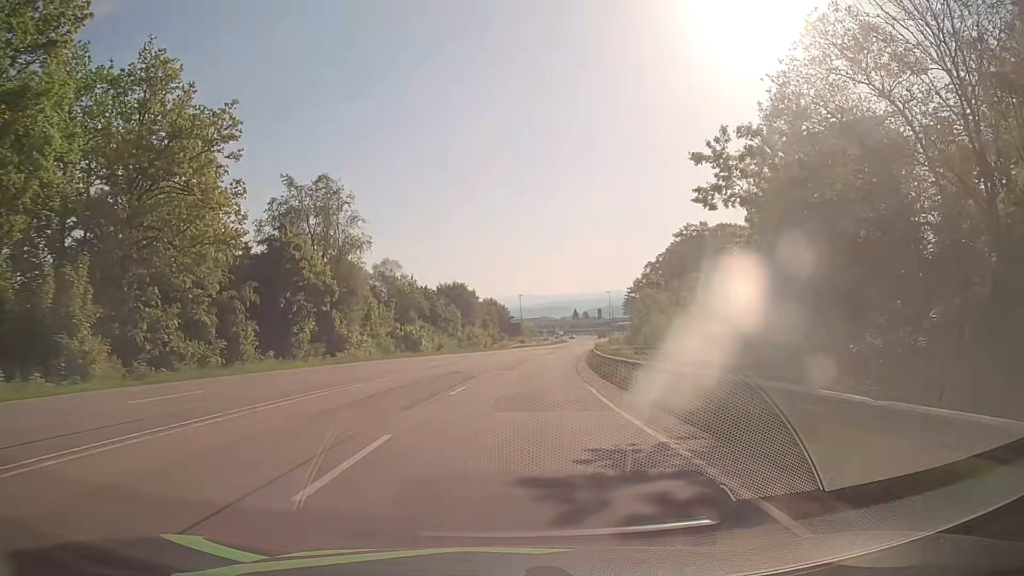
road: secondary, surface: asphalt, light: Day
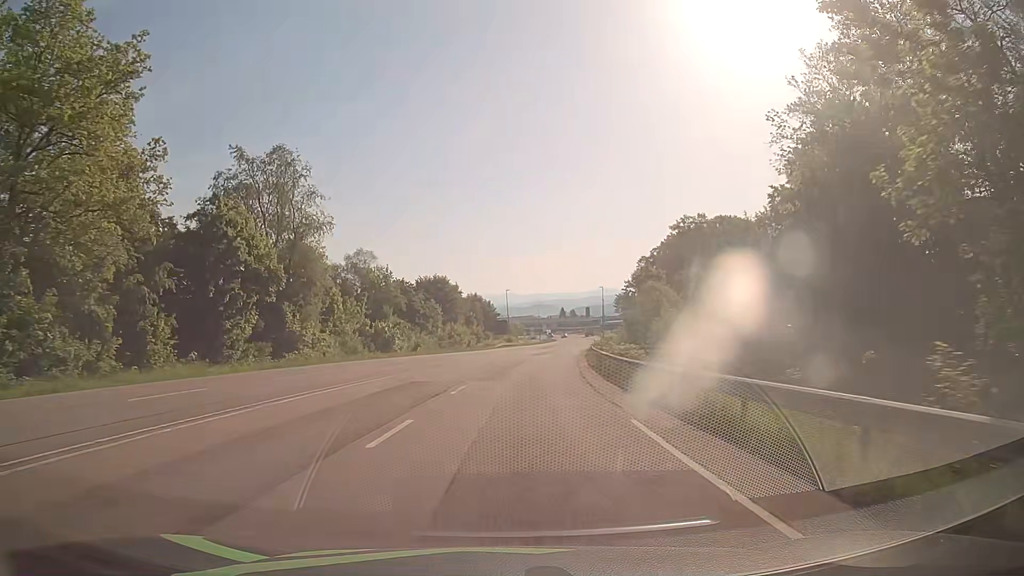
(+0.1, +9.1) m; +1°
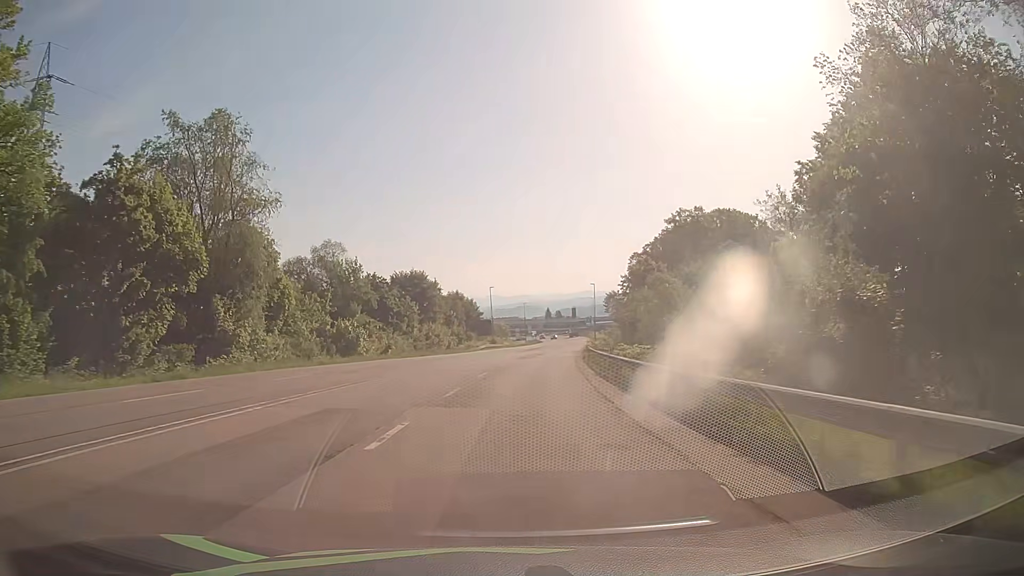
(+0.1, +9.1) m; +2°
(0, +10) (0, +20) (+1, +30) (+1, +40) (+2, +50) (+3, +60) (+4, +70) (+6, +80) (+7, +90) (+8, +100) m
